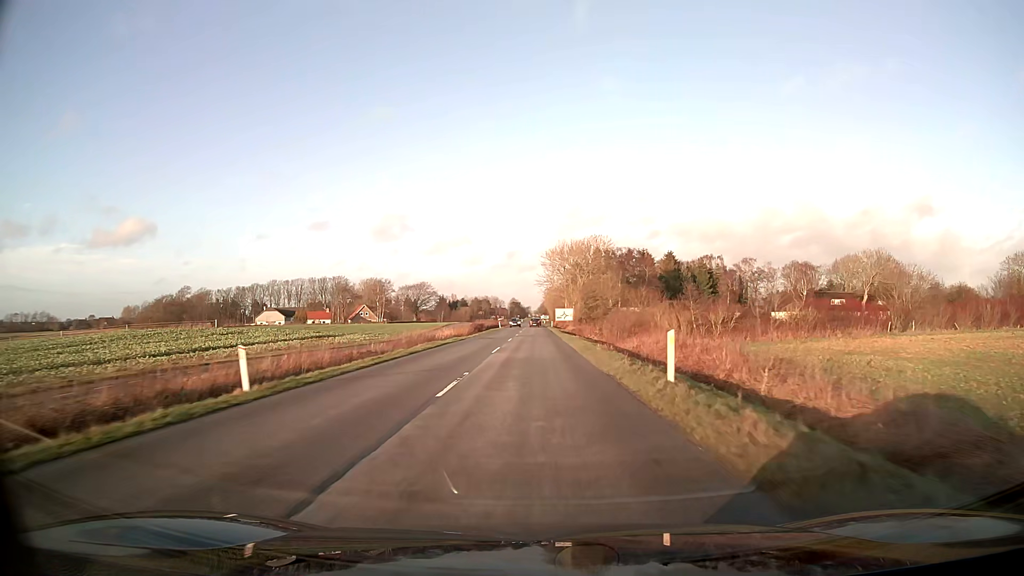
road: tertiary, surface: asphalt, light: Day
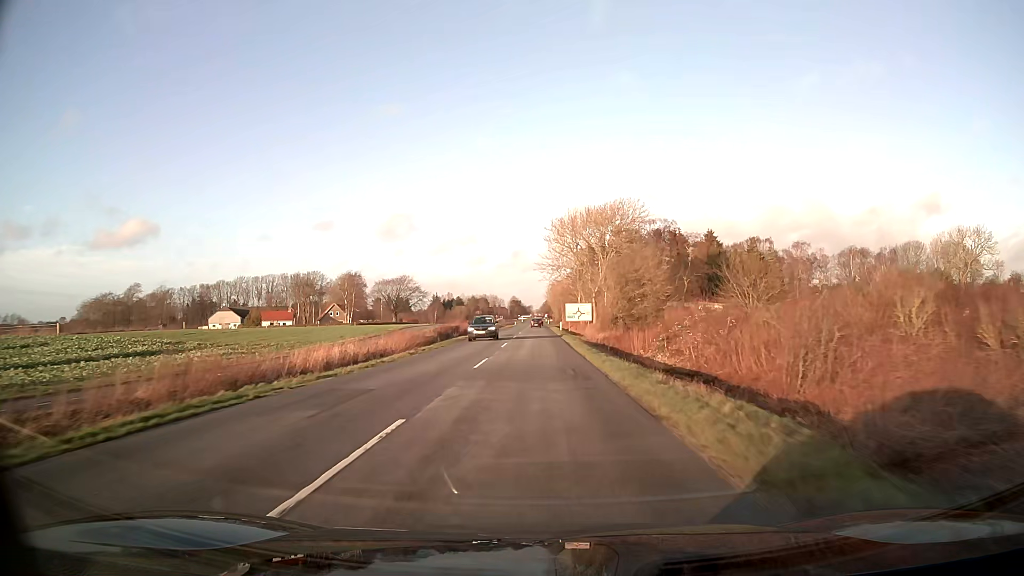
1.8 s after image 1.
(0.0, +37.1) m; 0°
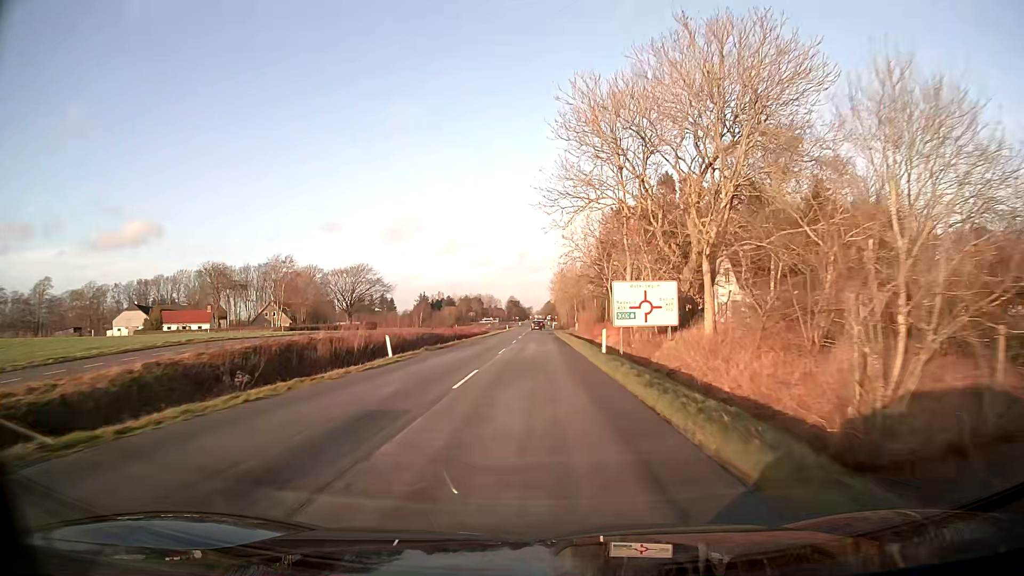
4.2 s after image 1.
(-0.2, +49.4) m; 0°
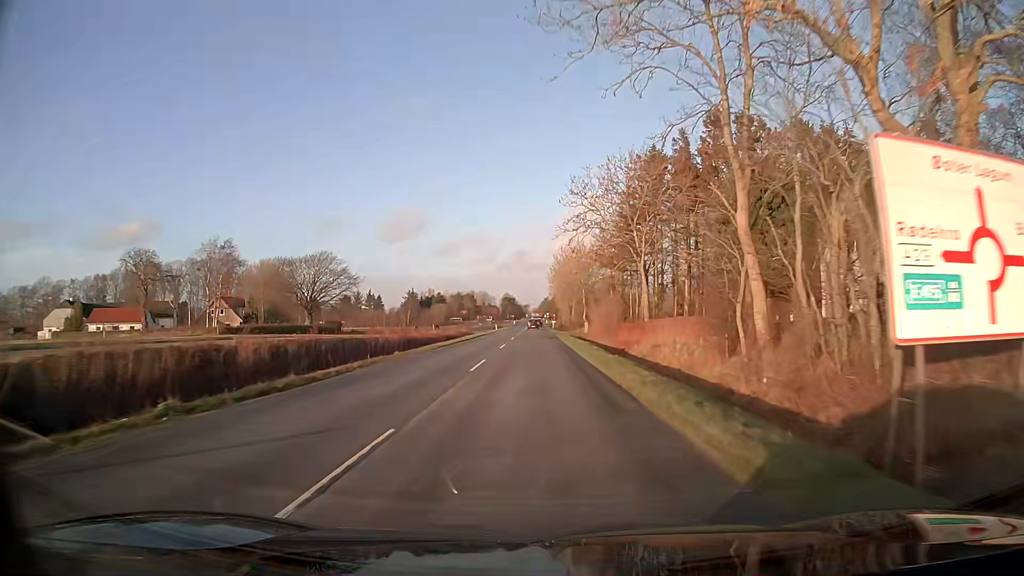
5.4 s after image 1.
(+0.2, +24.9) m; +1°
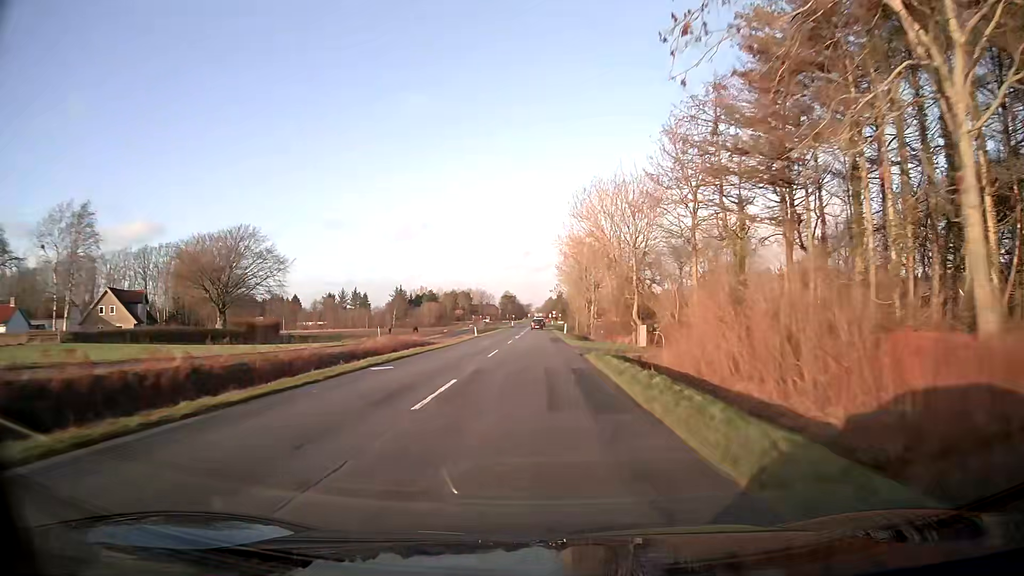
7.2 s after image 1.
(-0.1, +37.5) m; -1°
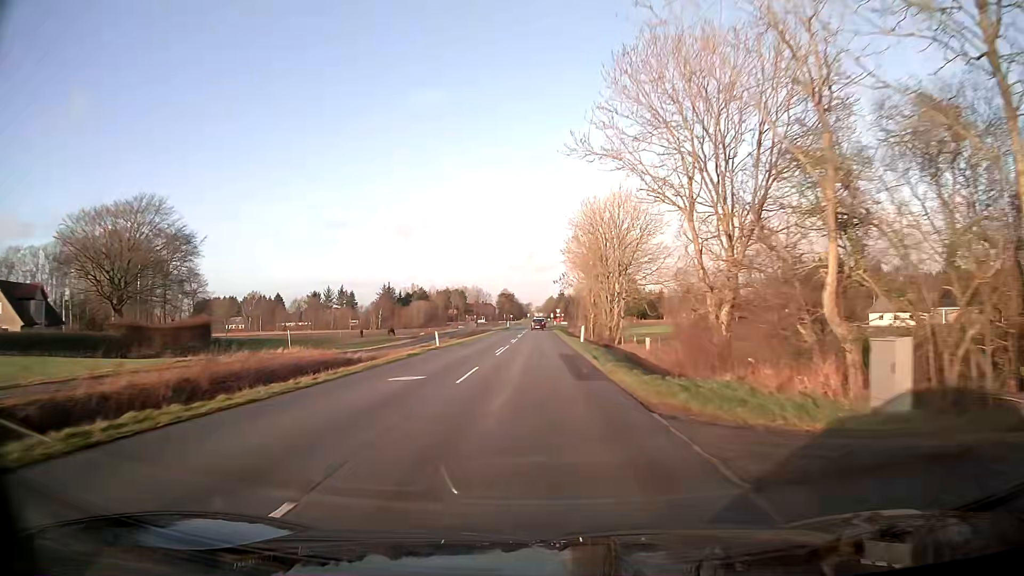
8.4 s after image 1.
(0.0, +25.0) m; 0°
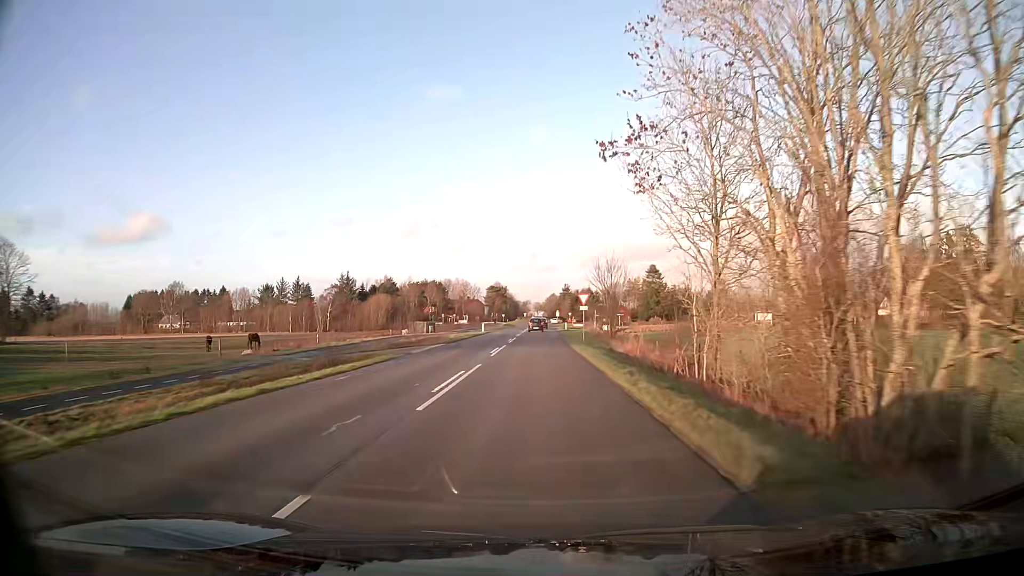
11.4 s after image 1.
(0.0, +61.1) m; 0°
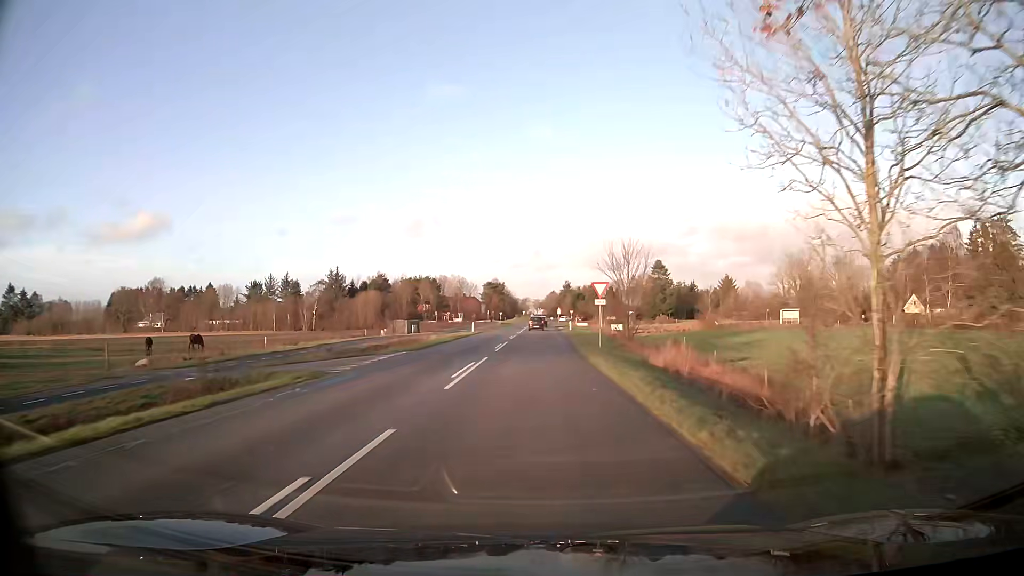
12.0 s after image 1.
(0.0, +11.8) m; 0°
(0, +10) (0, +20) (0, +30) (0, +40) (0, +50) (0, +60) (0, +70) (0, +80) (0, +90) (0, +100) m
